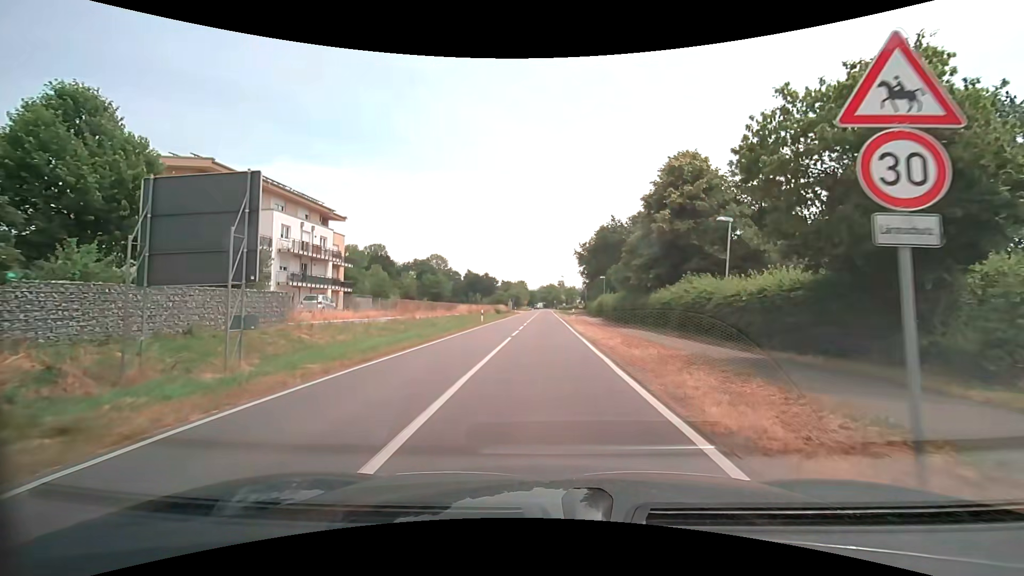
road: secondary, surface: asphalt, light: Day
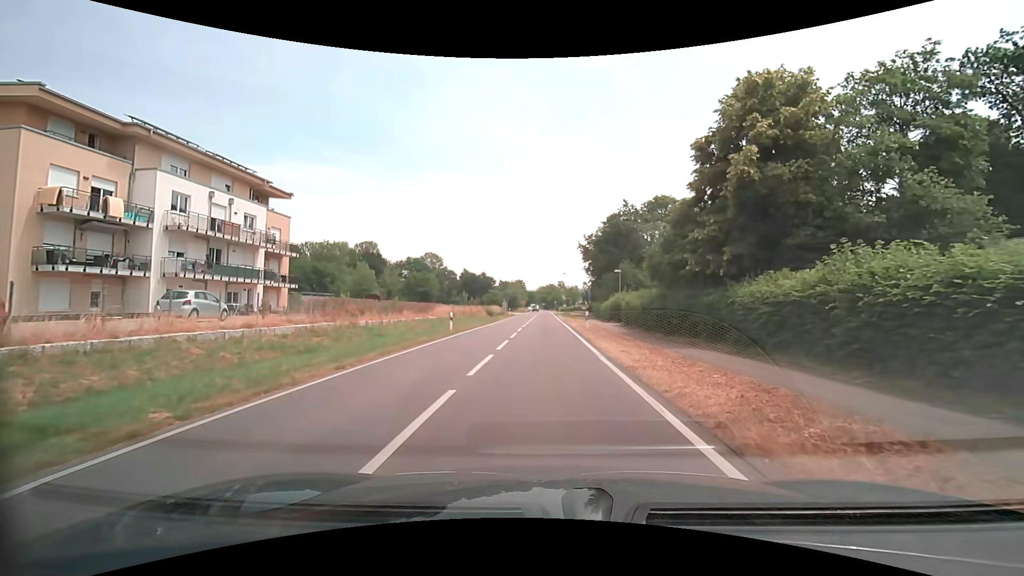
(0.0, +13.3) m; 0°
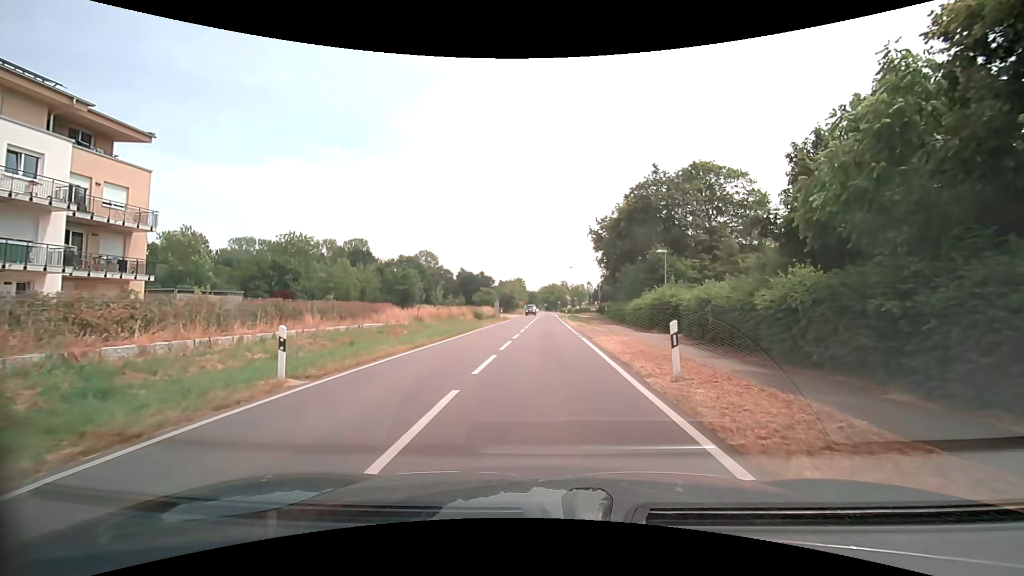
(+0.1, +17.9) m; 0°
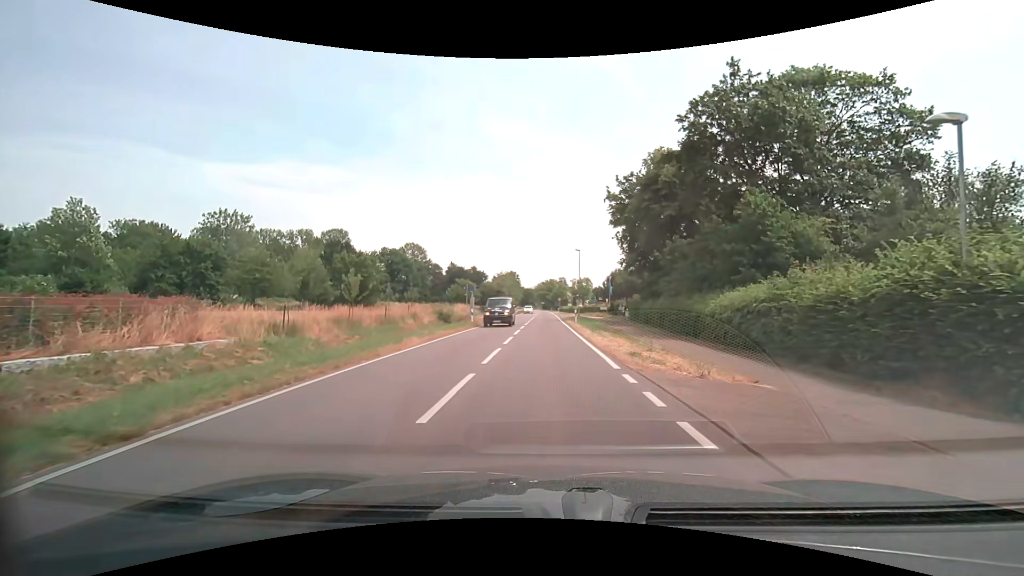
(+0.1, +22.3) m; +1°
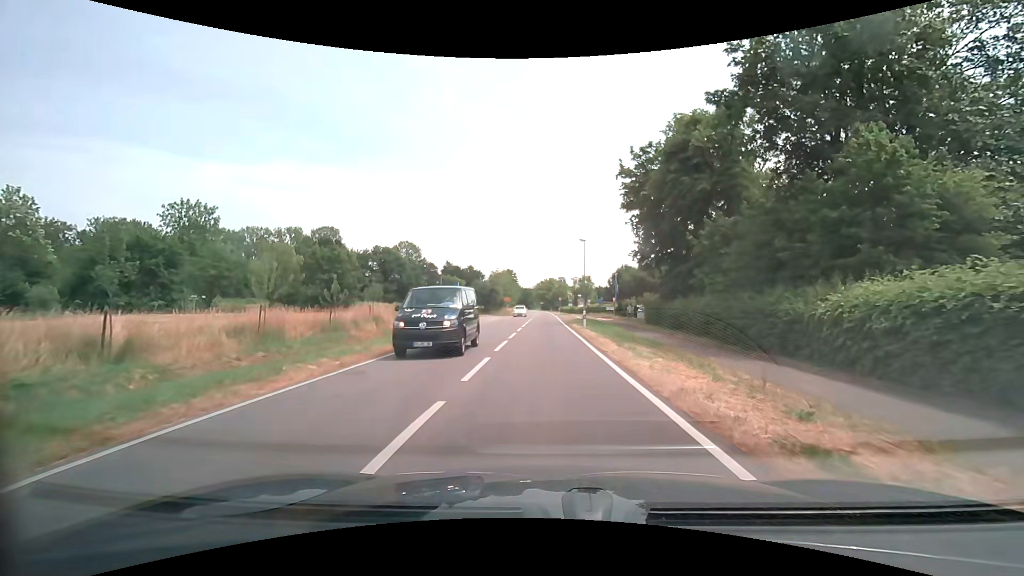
(0.0, +8.9) m; 0°
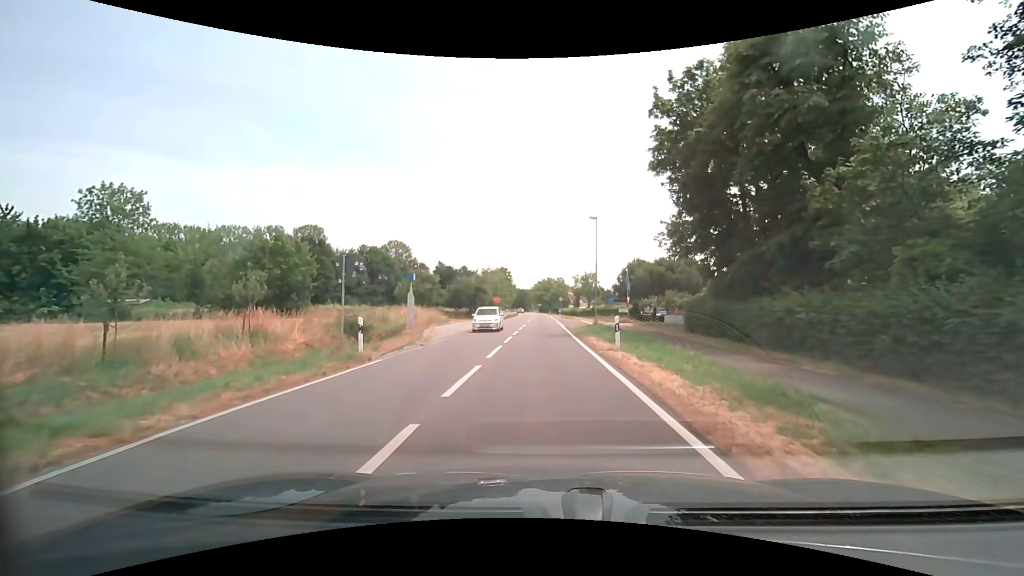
(0.0, +13.4) m; 0°
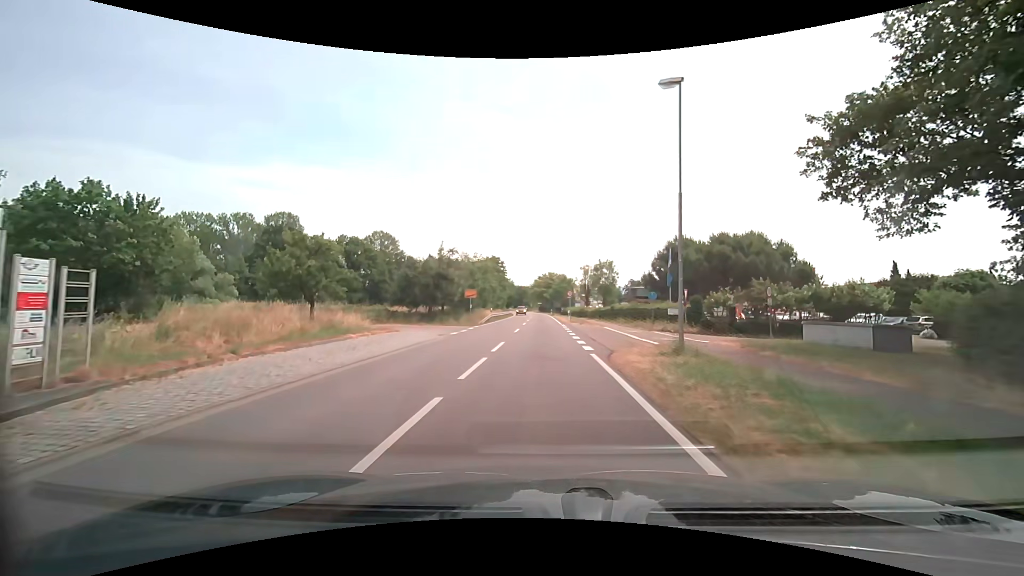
(+0.1, +22.4) m; +1°
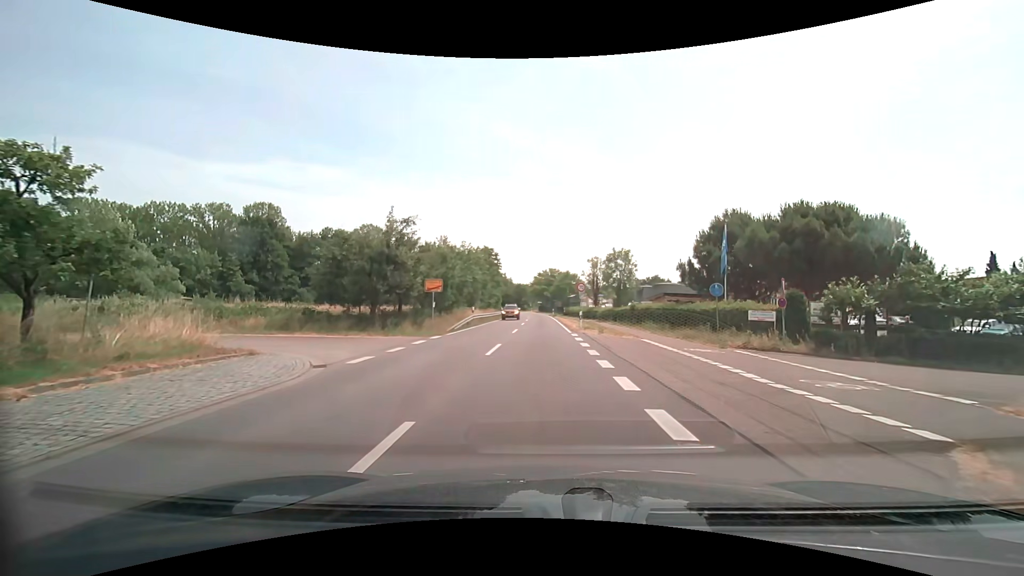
(-0.1, +13.5) m; 0°
(0, +10) (0, +20) (0, +30) (0, +40) (0, +50) (0, +60) (-1, +70) (-1, +80) (-1, +90) (-2, +100) m
